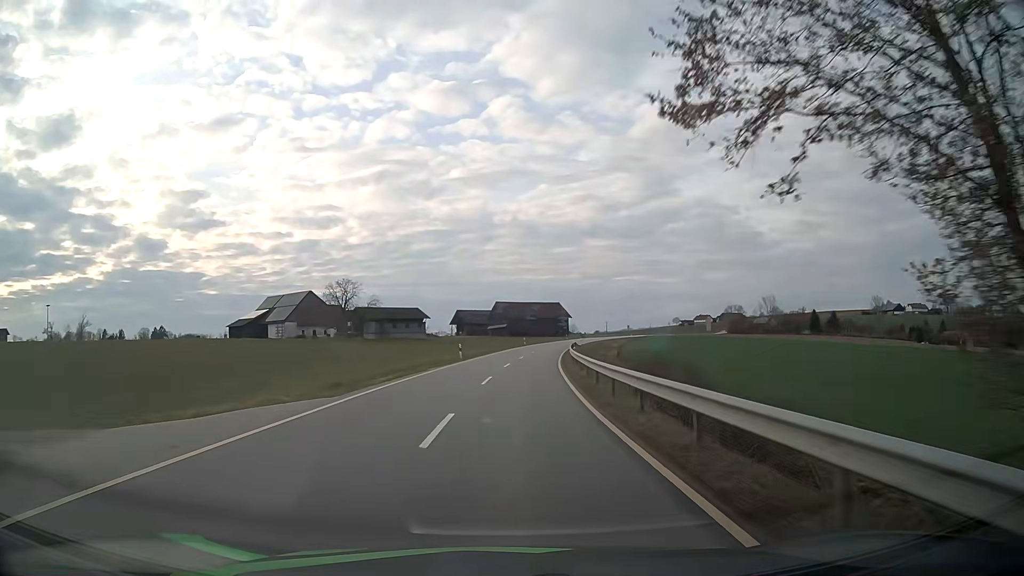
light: Day
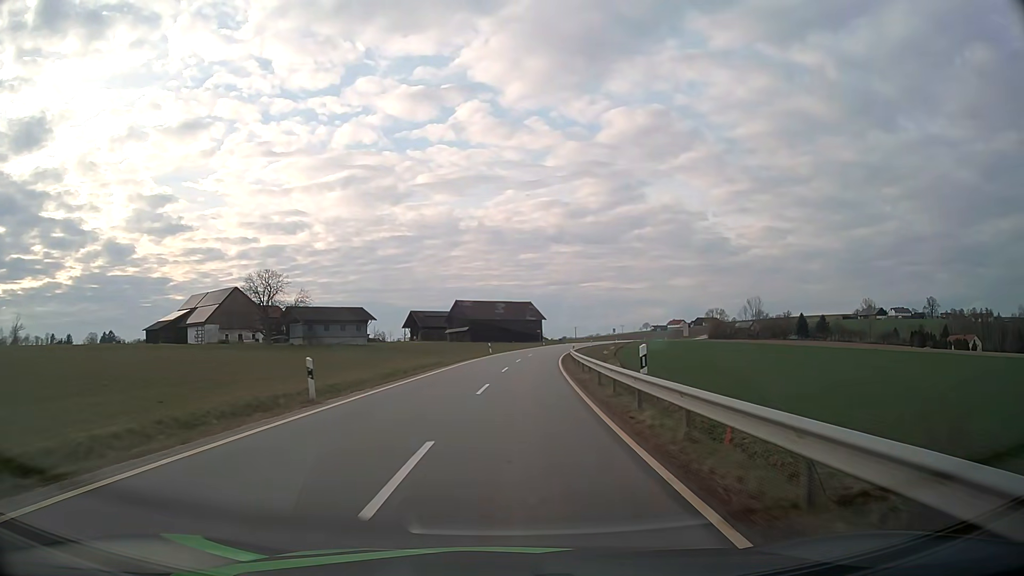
(+0.6, +27.7) m; +3°
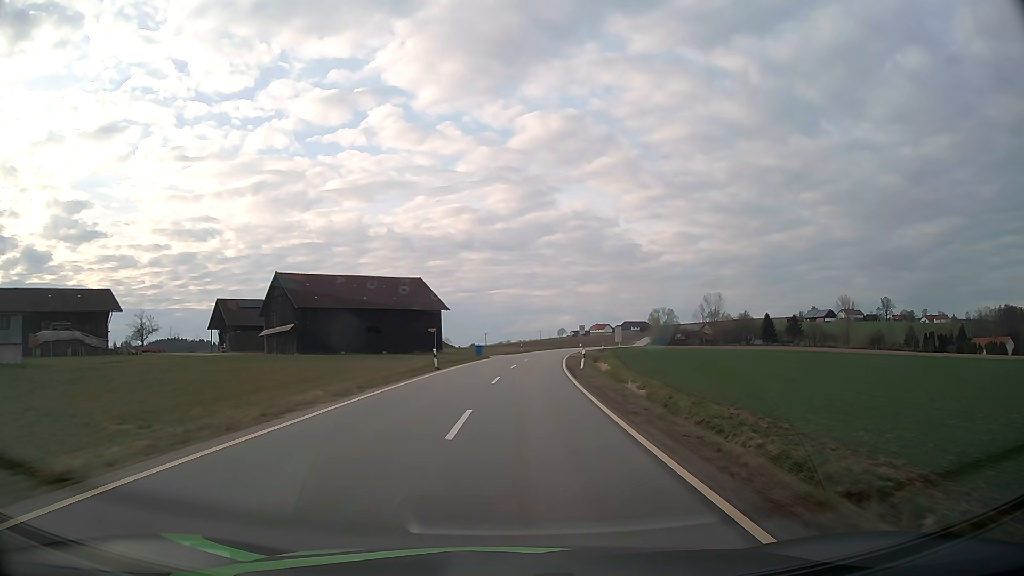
(+4.6, +68.8) m; +8°
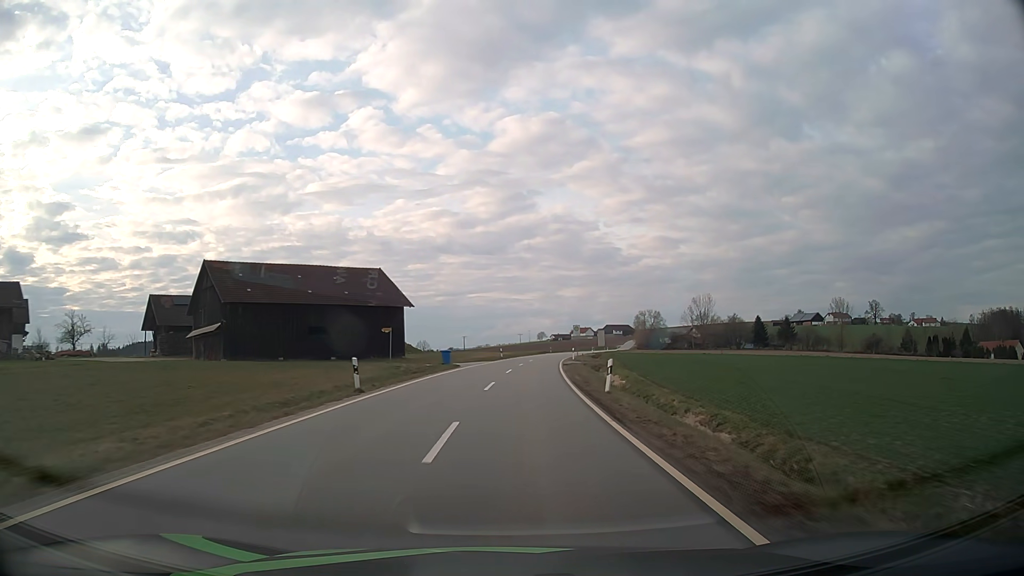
(+0.2, +13.8) m; +2°
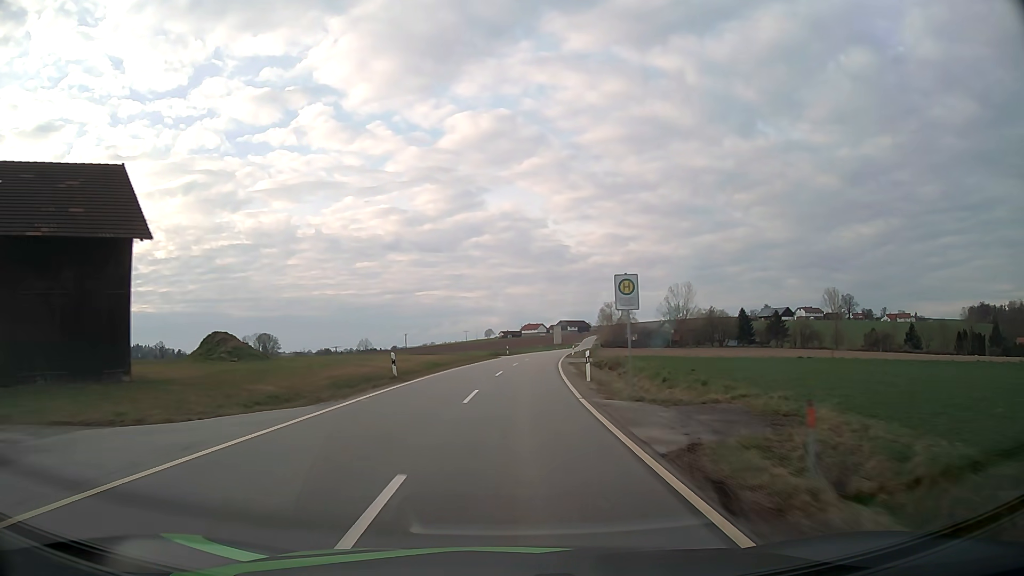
(+1.8, +41.3) m; +5°
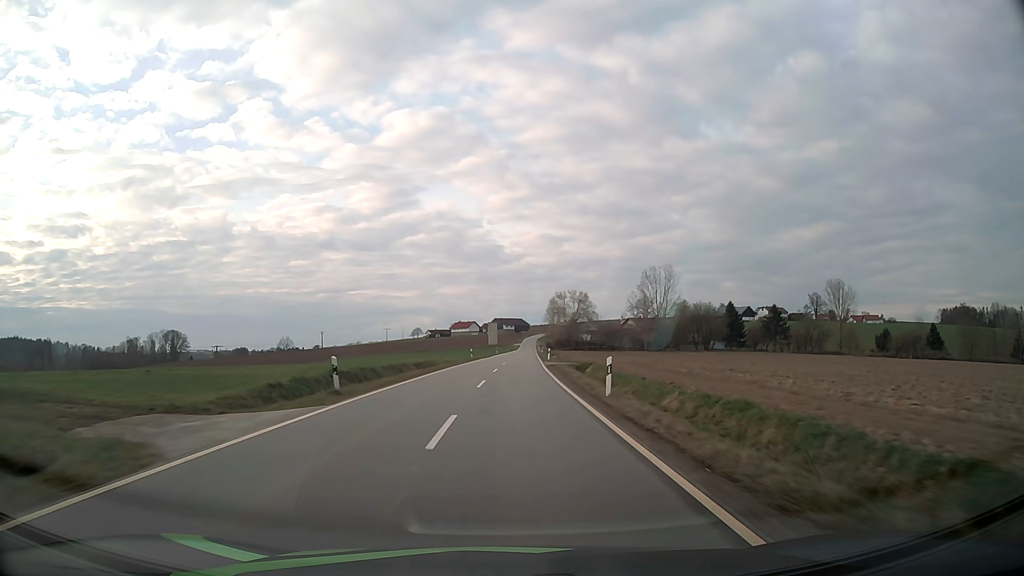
(+2.8, +55.2) m; +6°
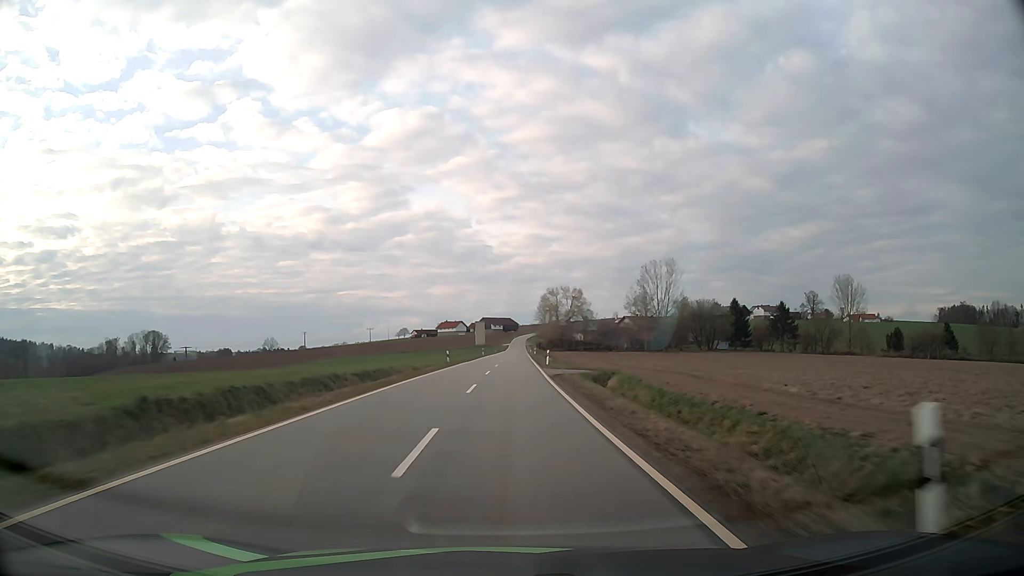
(+0.2, +13.9) m; +1°
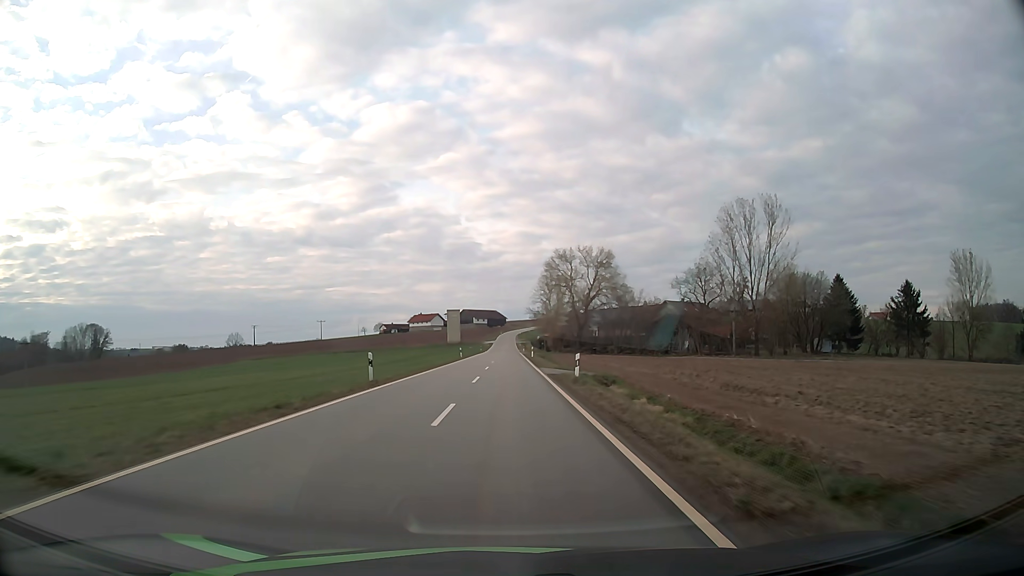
(+1.1, +69.1) m; +1°
(0, +10) (0, +20) (0, +30) (0, +40) (0, +50) (0, +60) (0, +70) (0, +80) (0, +90) (0, +100) m
